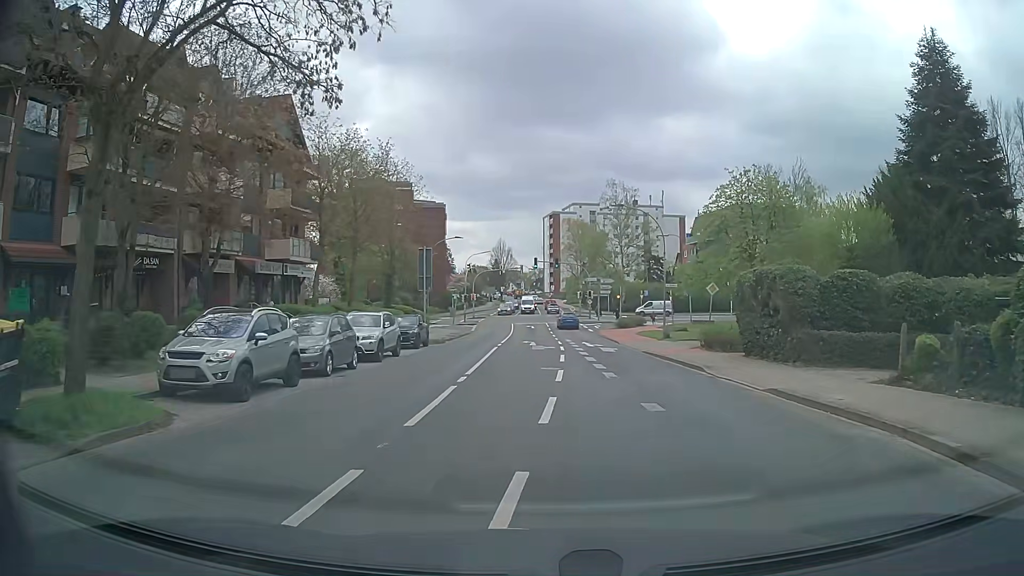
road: tertiary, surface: asphalt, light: Day
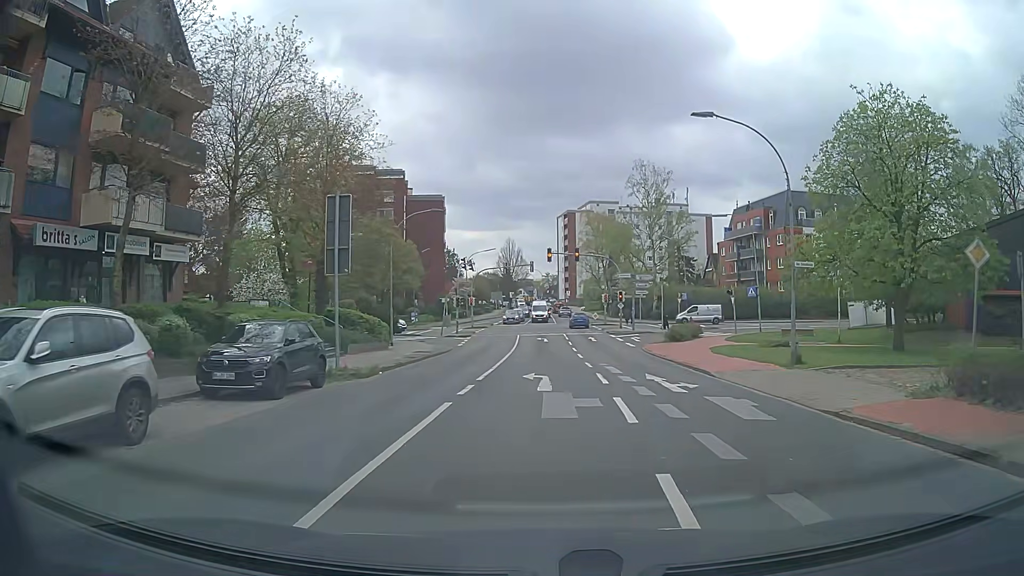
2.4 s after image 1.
(-0.1, +18.0) m; -1°
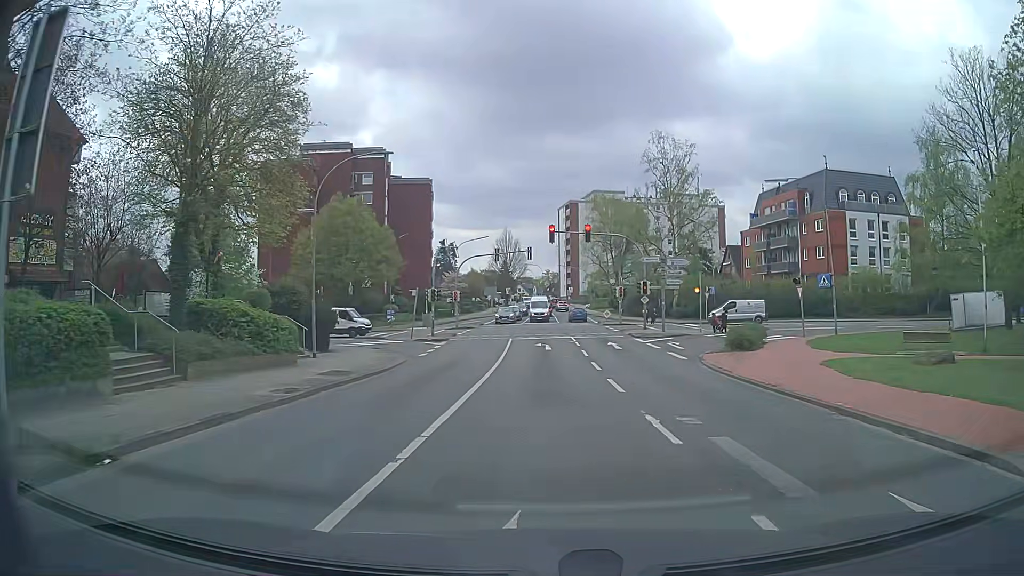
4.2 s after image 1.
(-0.1, +13.3) m; 0°
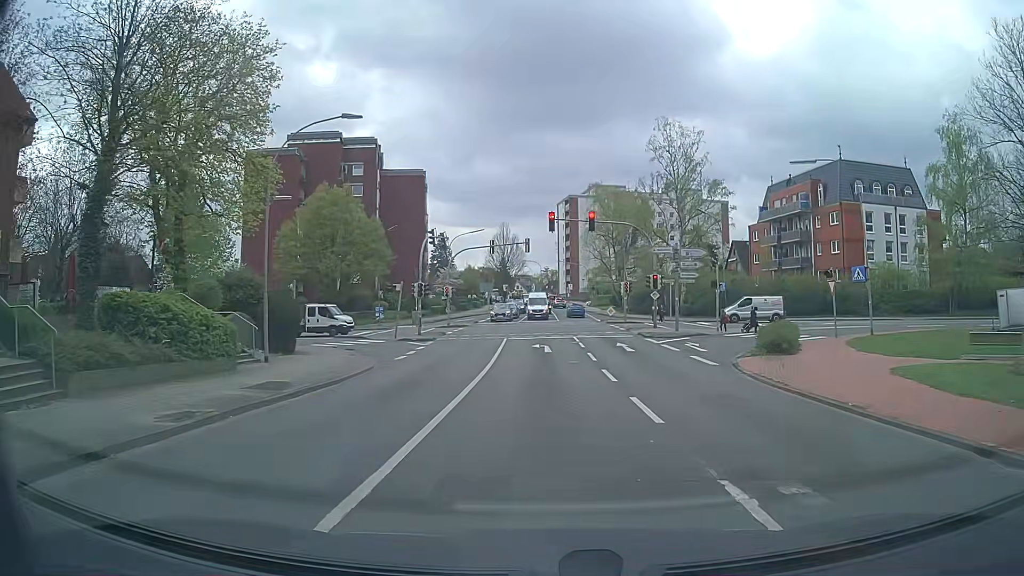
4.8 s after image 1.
(-0.1, +4.5) m; -1°
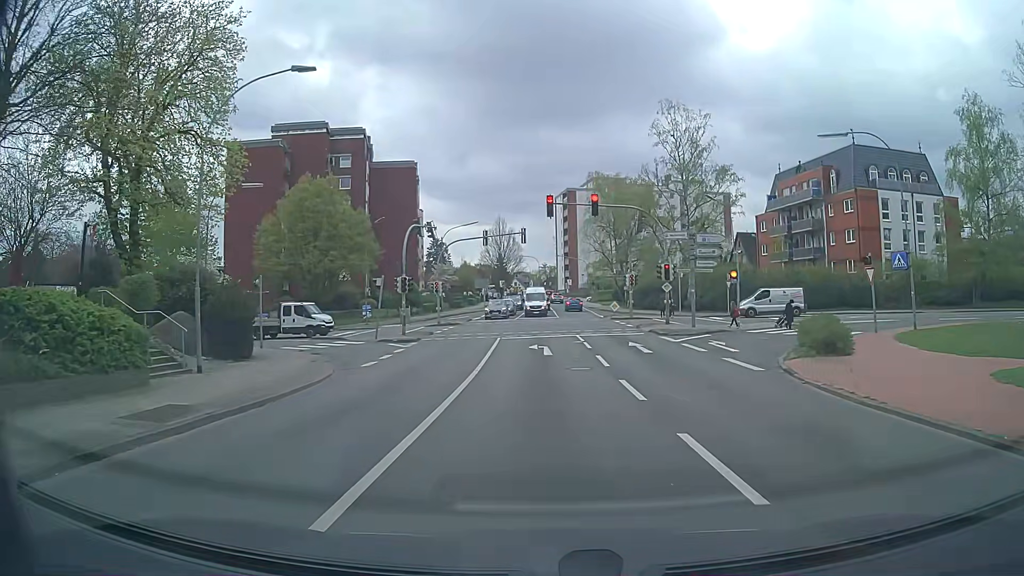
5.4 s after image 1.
(0.0, +4.3) m; +1°
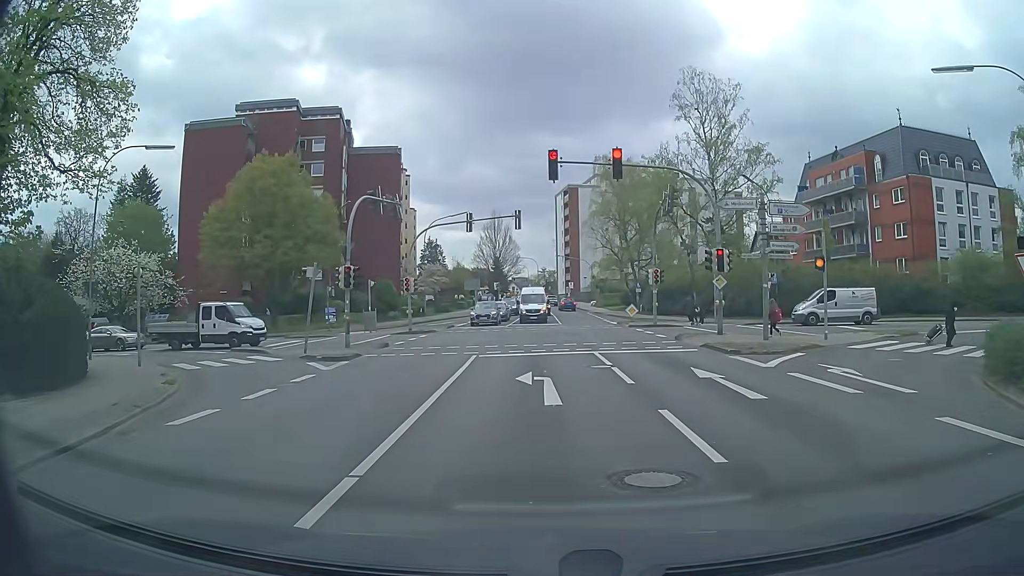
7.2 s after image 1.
(-0.1, +10.5) m; 0°
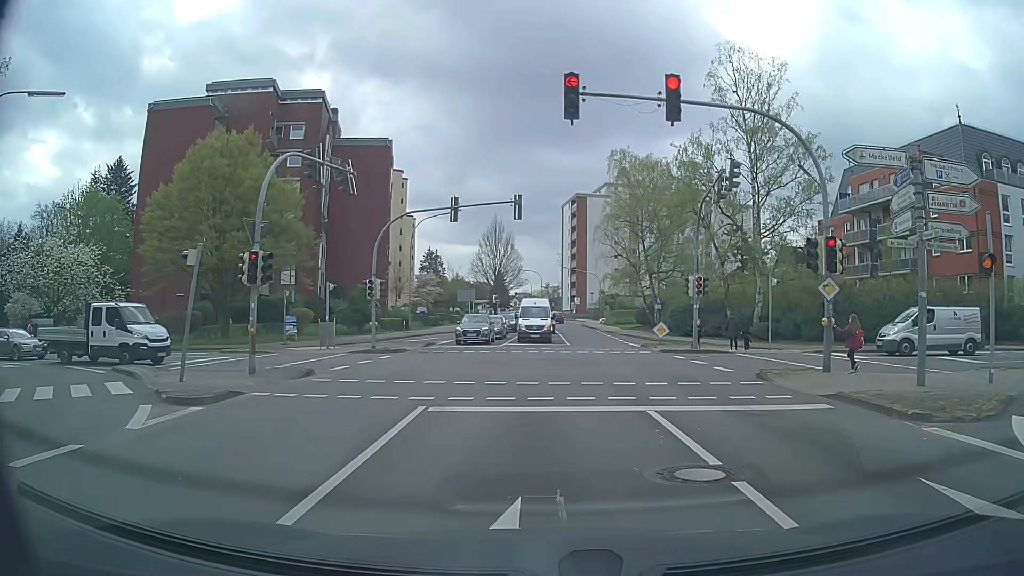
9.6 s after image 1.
(-0.1, +9.2) m; -1°
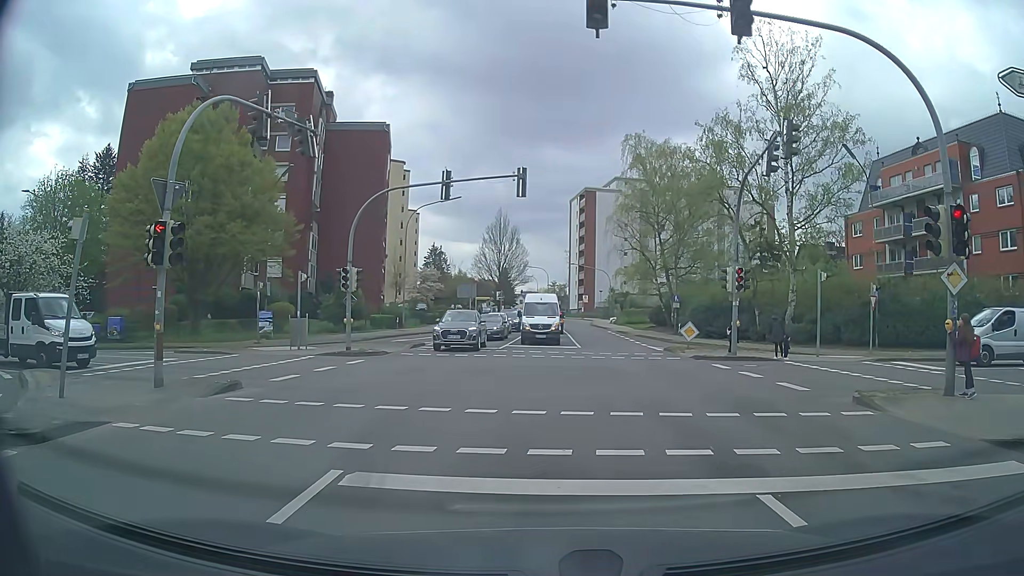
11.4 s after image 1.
(0.0, +5.0) m; -2°
